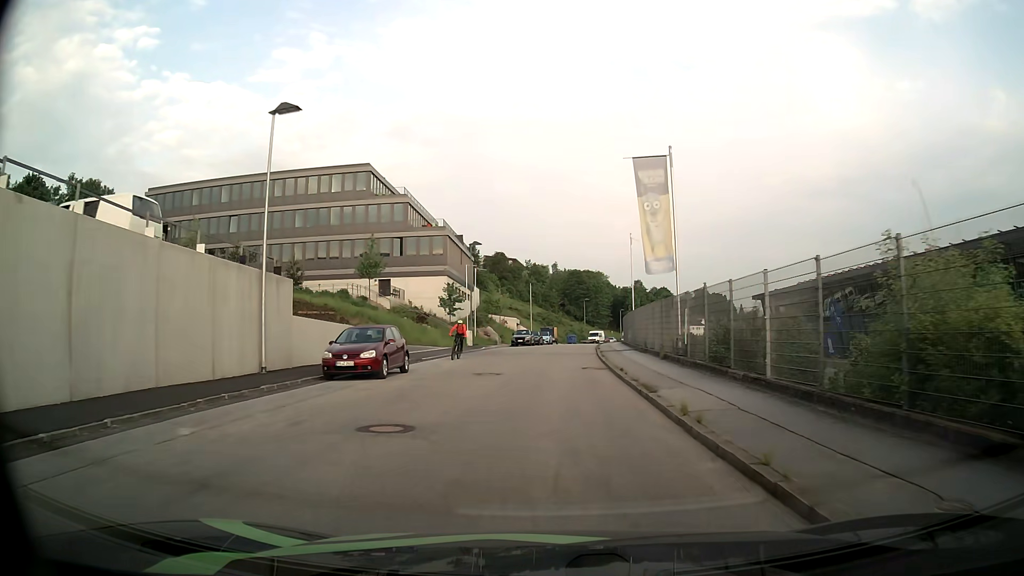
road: residential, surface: asphalt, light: Day
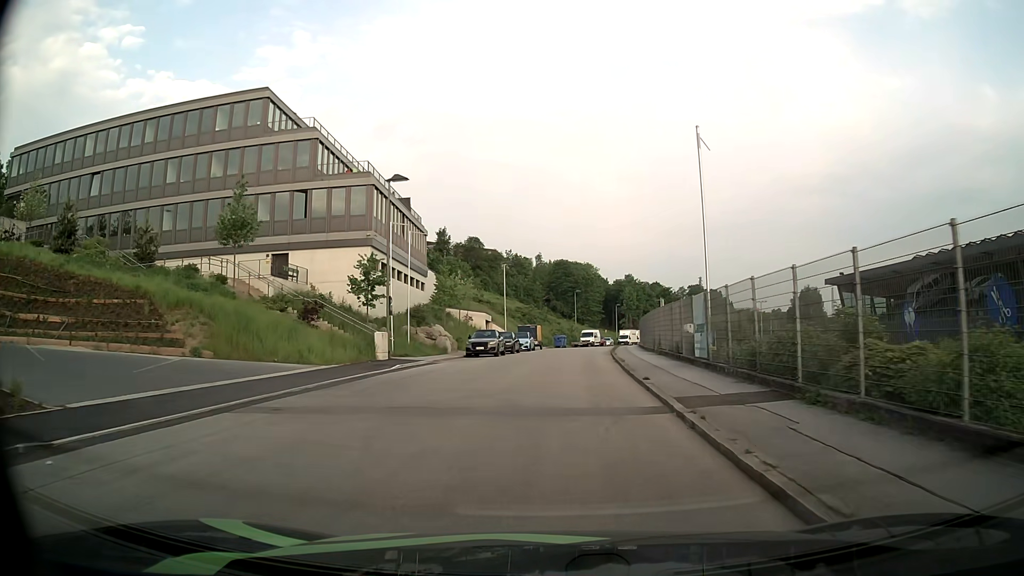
(+0.2, +24.1) m; +2°
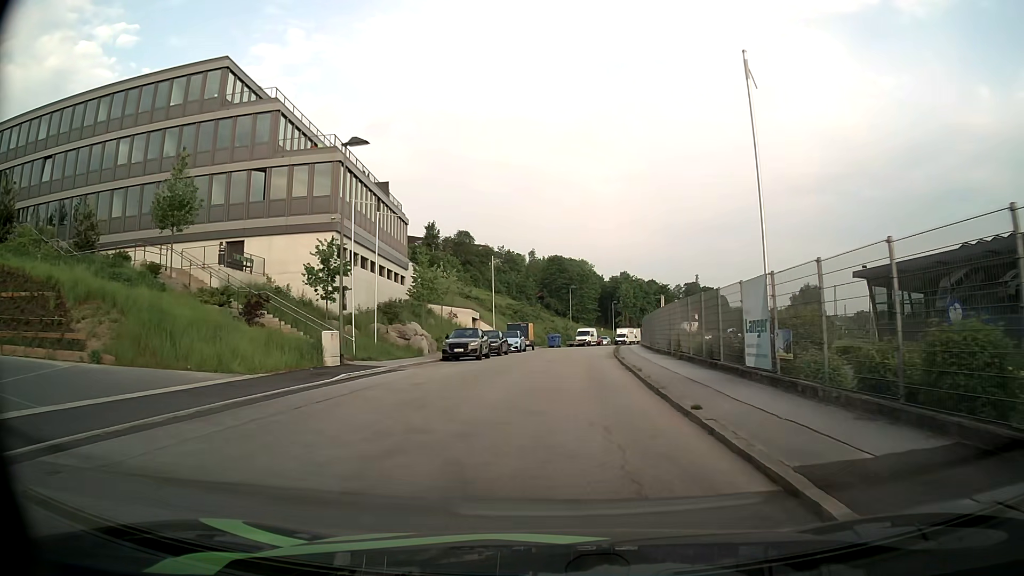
(0.0, +6.1) m; 0°
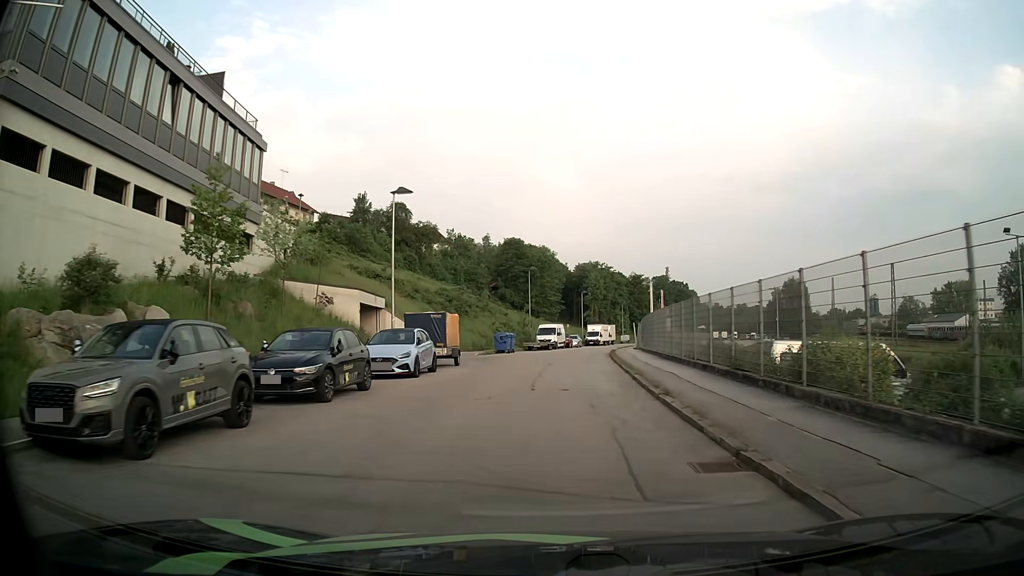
(+0.7, +24.6) m; +4°
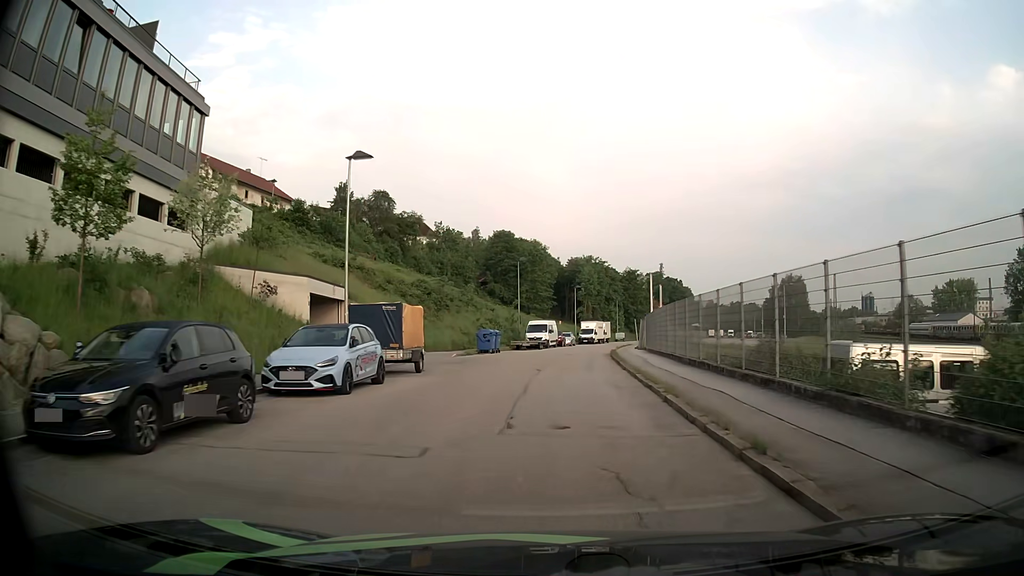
(0.0, +6.2) m; 0°
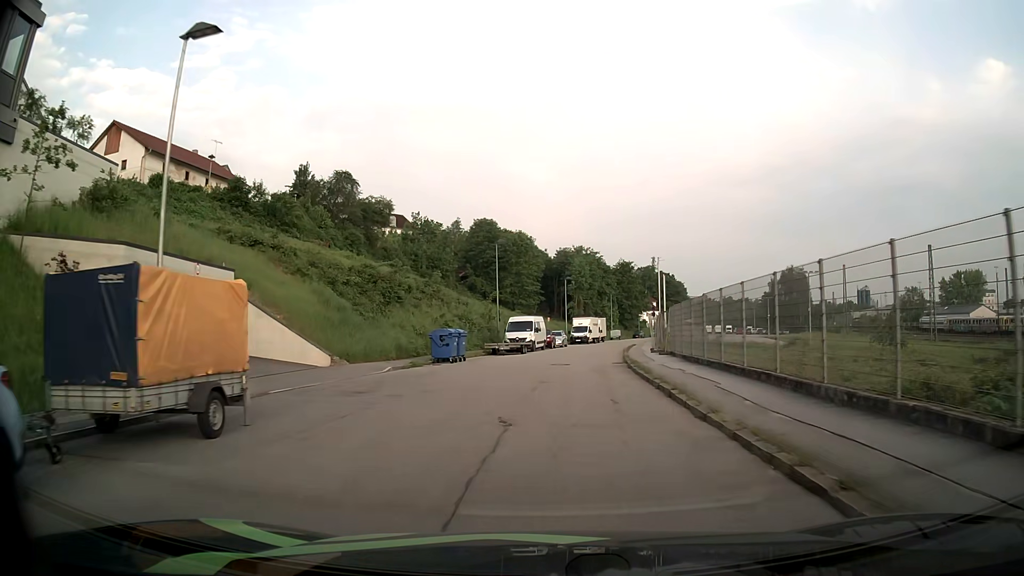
(+0.2, +12.4) m; +1°
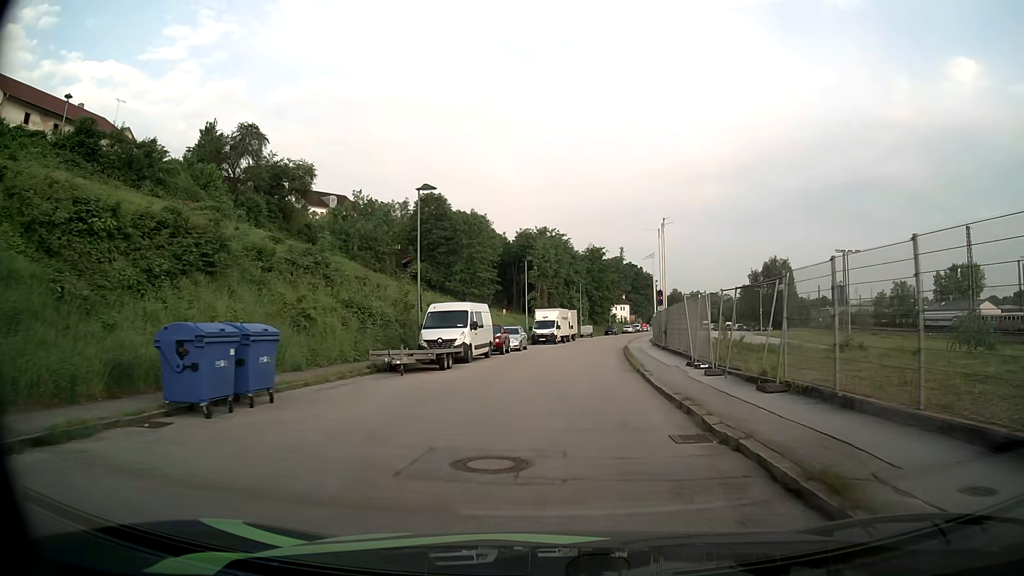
(+0.5, +18.7) m; +4°
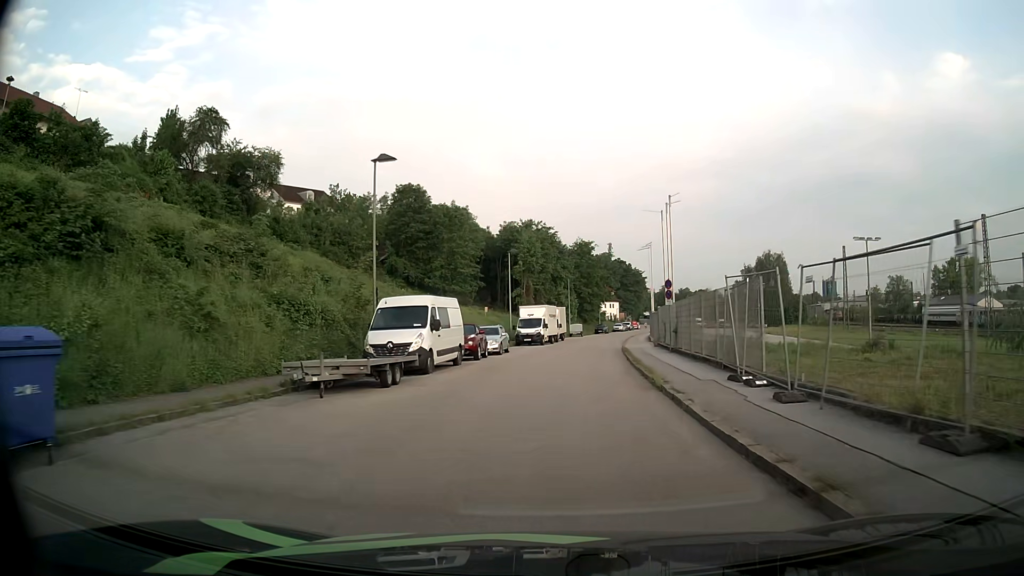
(+0.1, +6.1) m; +1°
(0, +10) (+1, +20) (+2, +30) (+3, +40) (+4, +50) (+5, +60) (+7, +70) (+9, +79) (+11, +89) (+13, +99) m
